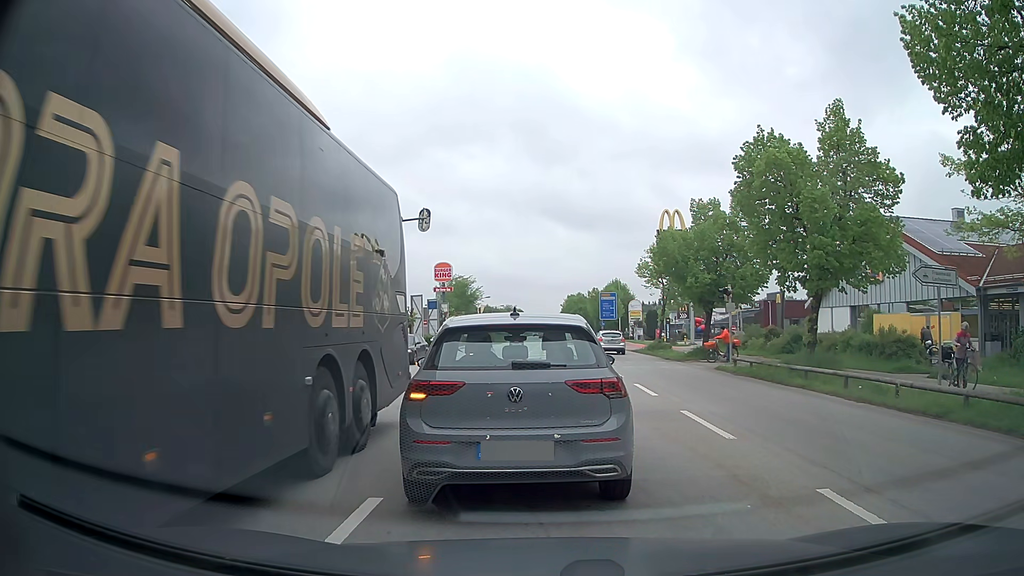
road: secondary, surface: asphalt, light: Day
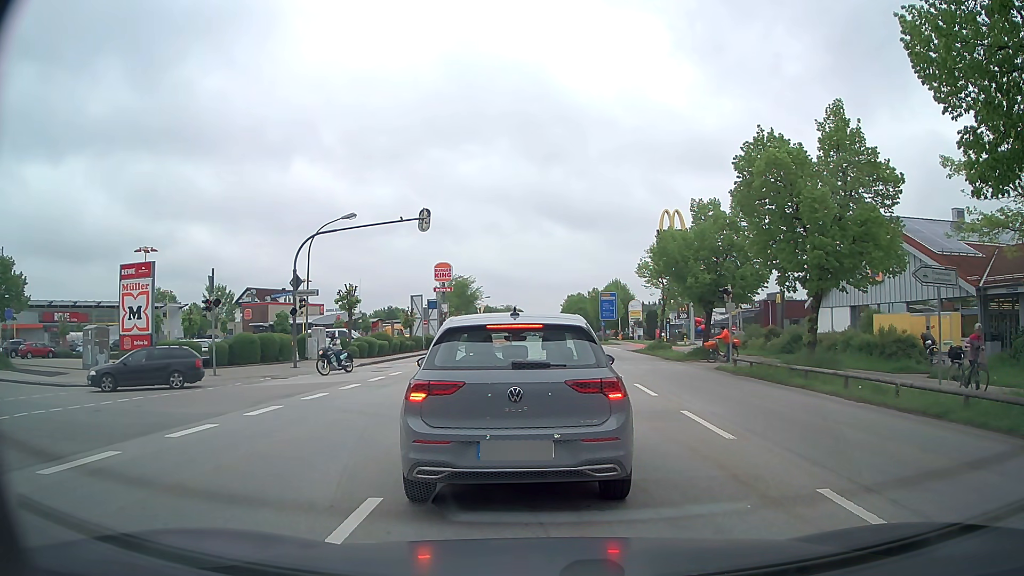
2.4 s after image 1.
(0.0, 0.0) m; 0°
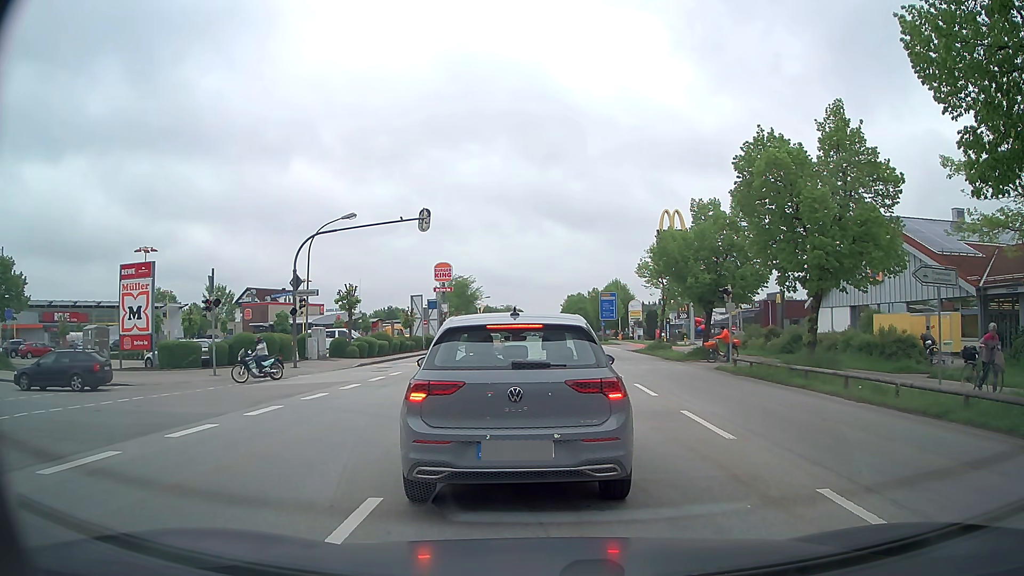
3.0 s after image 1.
(0.0, 0.0) m; 0°
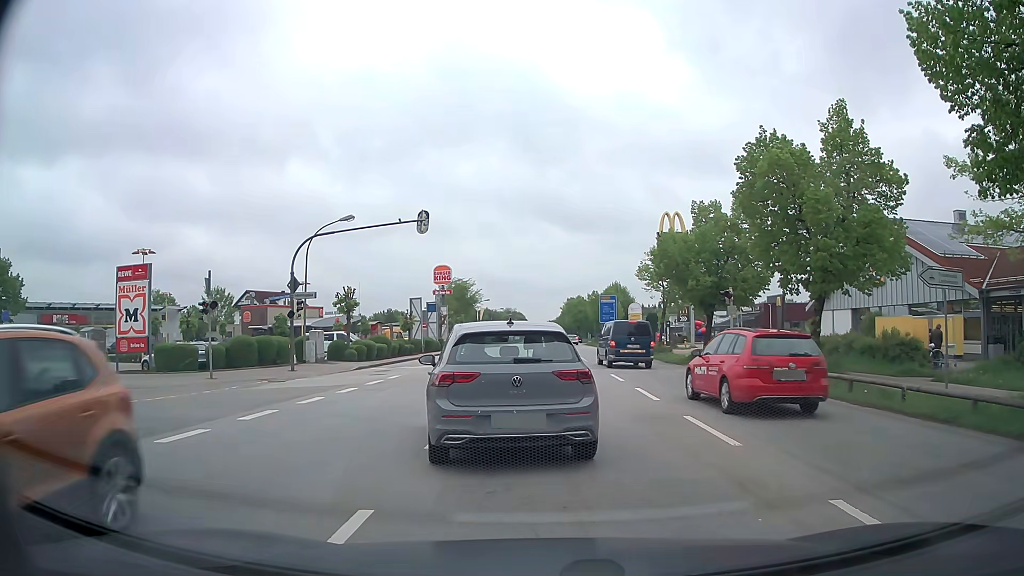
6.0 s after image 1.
(0.0, +0.3) m; 0°
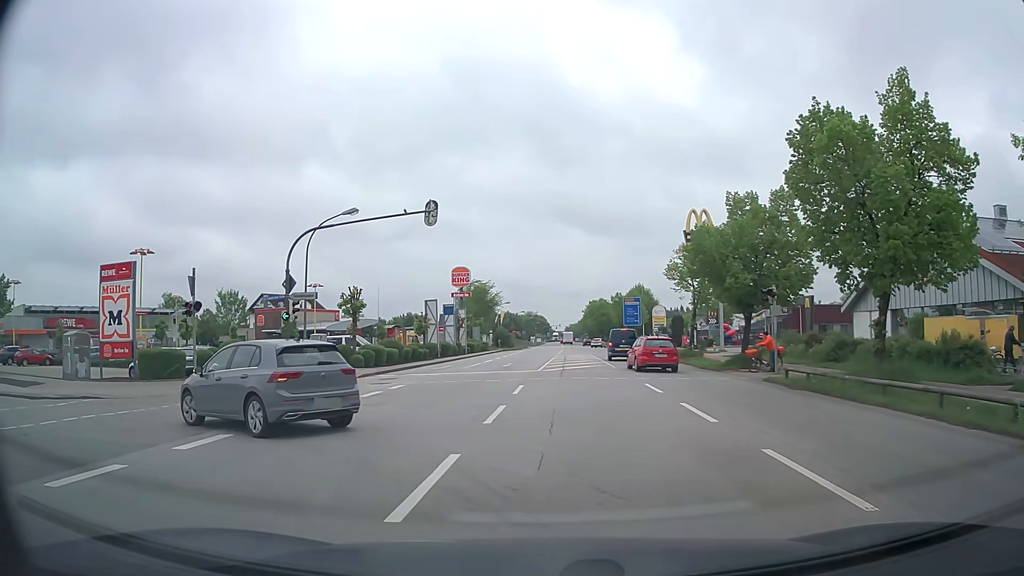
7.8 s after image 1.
(+0.1, +3.3) m; -1°
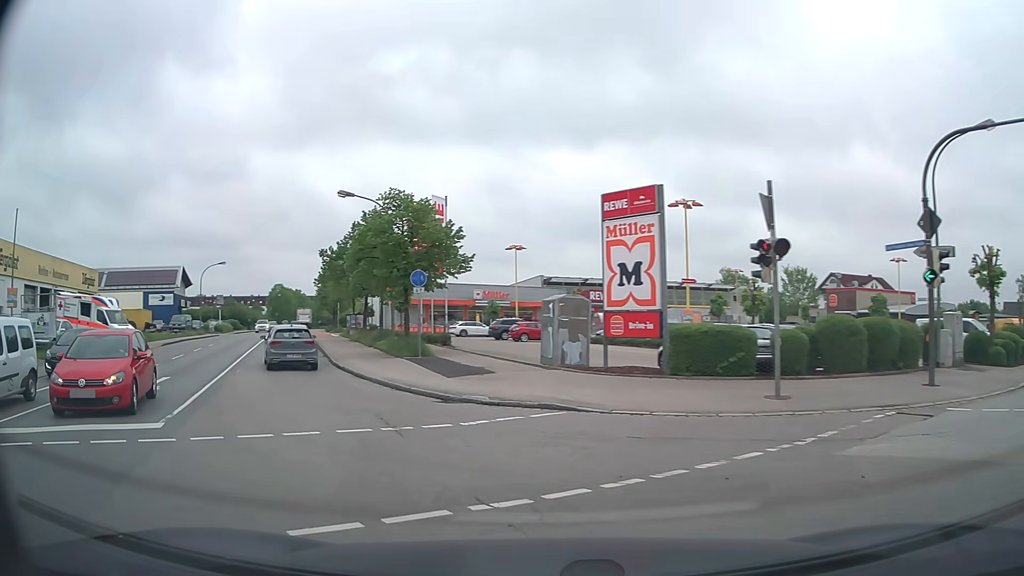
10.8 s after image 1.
(-4.7, +11.0) m; -45°
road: residential
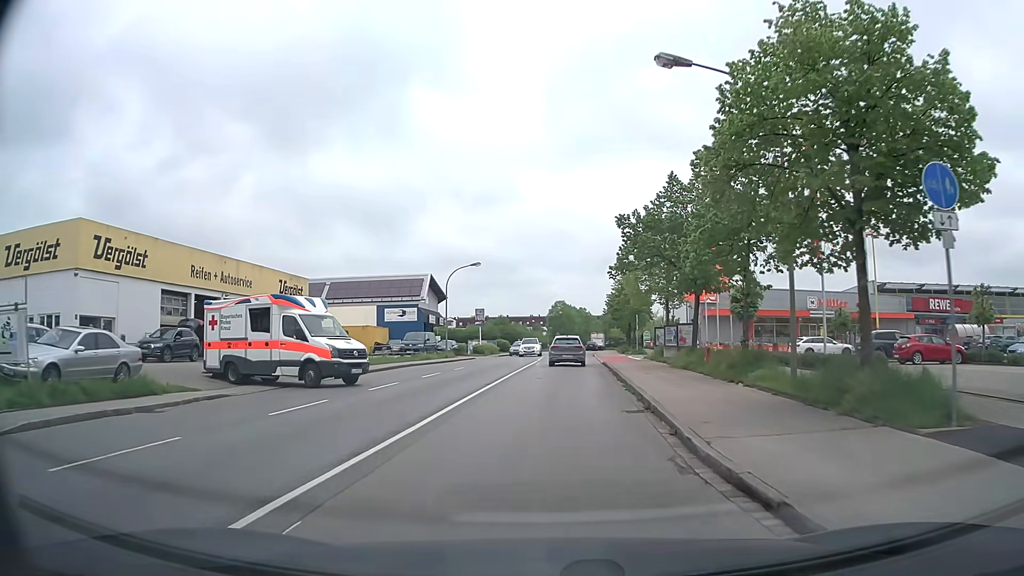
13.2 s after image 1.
(-5.9, +16.8) m; -26°
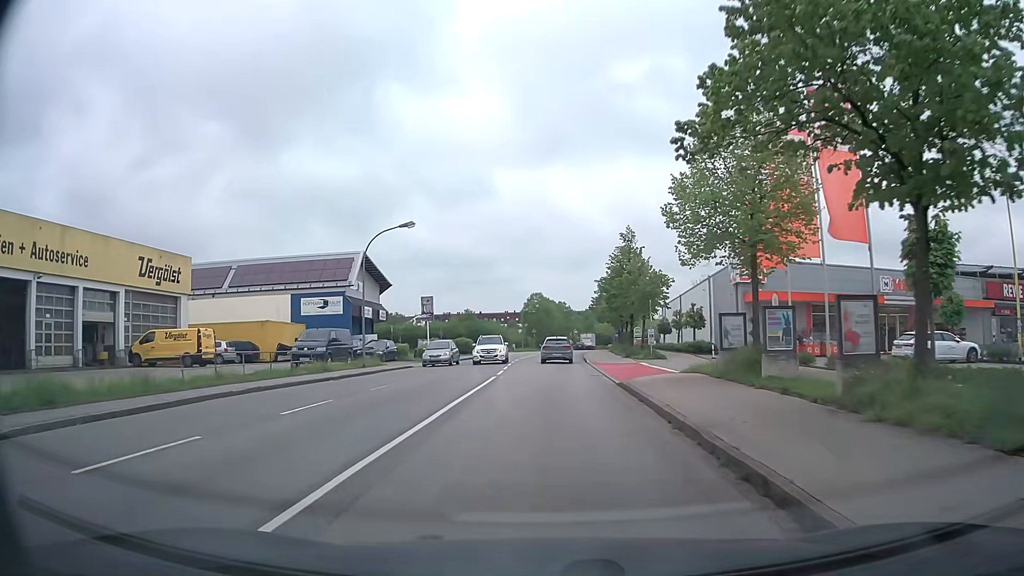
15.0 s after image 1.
(+0.5, +18.2) m; +3°
